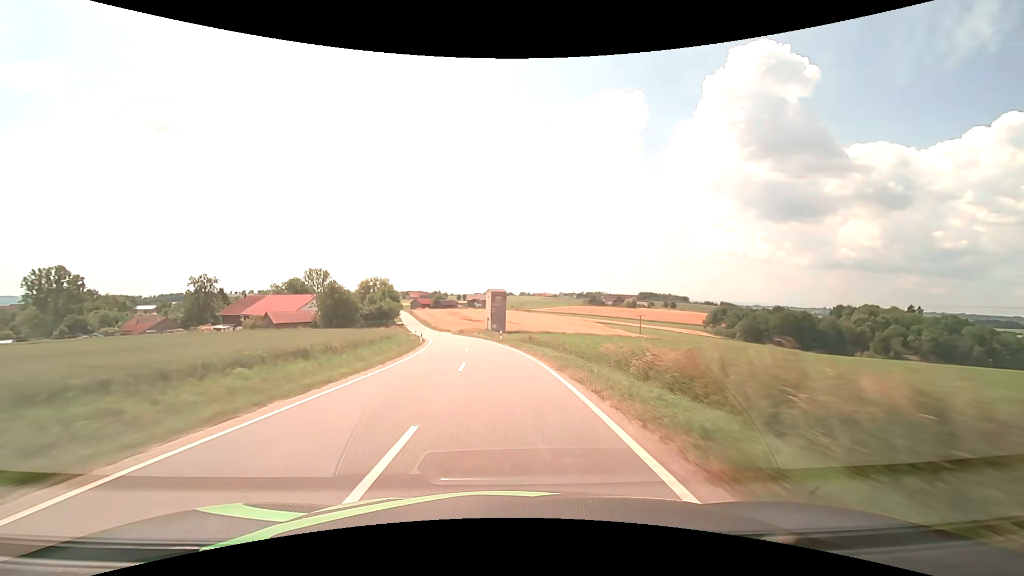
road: tertiary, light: Day
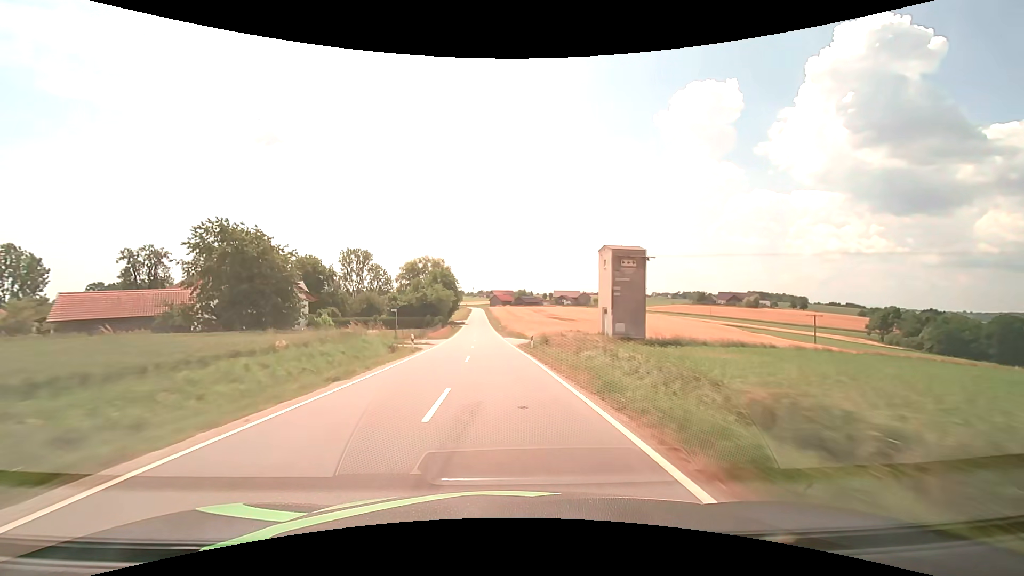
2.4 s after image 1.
(-5.0, +56.4) m; -10°
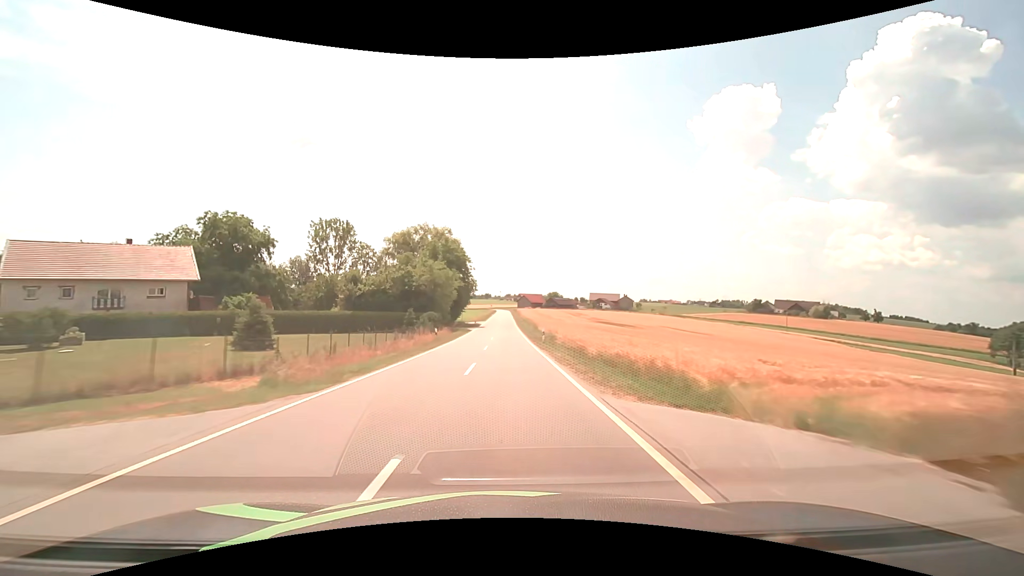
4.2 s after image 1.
(-1.8, +42.5) m; -3°
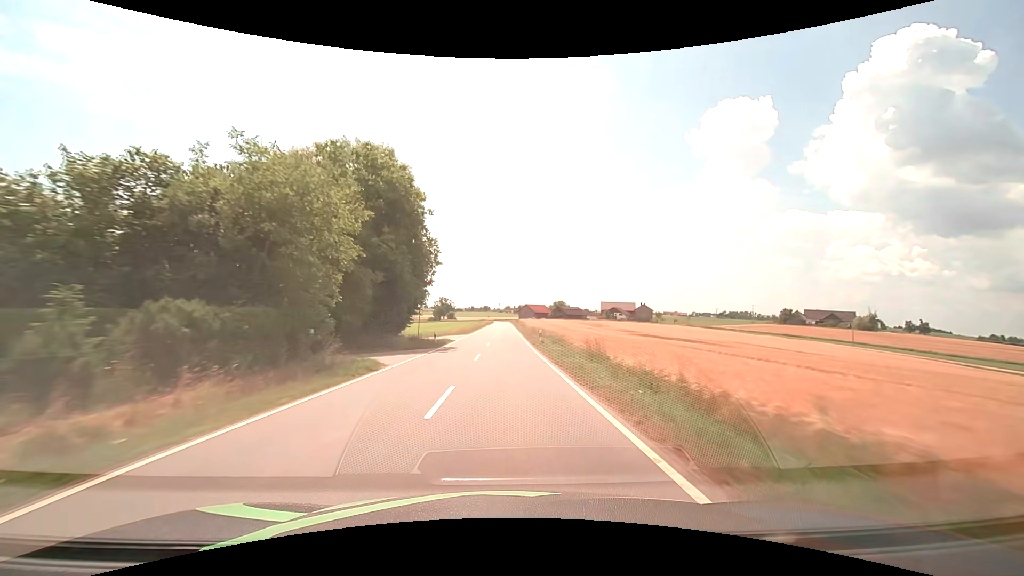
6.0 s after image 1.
(0.0, +42.4) m; 0°
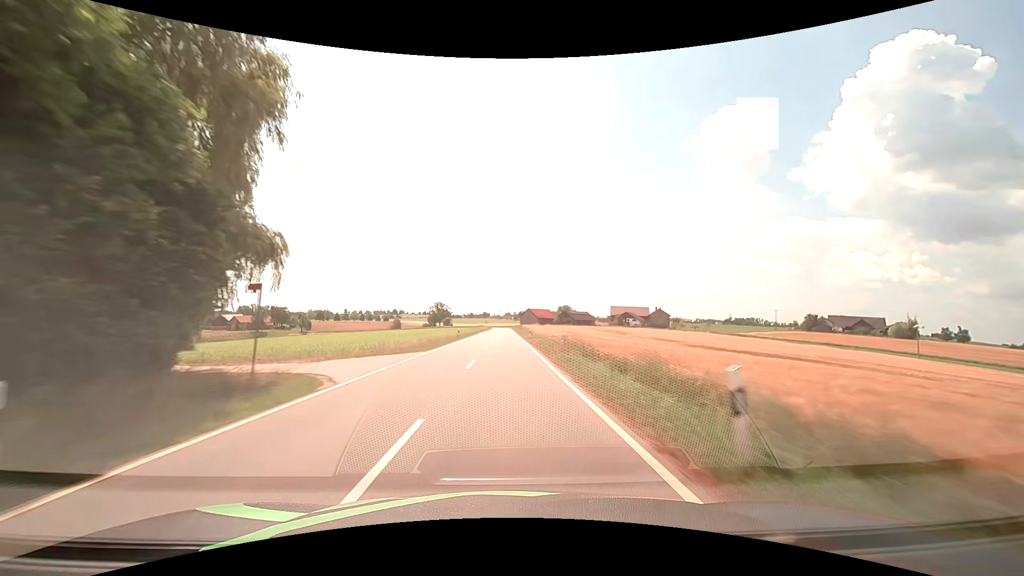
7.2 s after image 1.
(0.0, +28.3) m; 0°
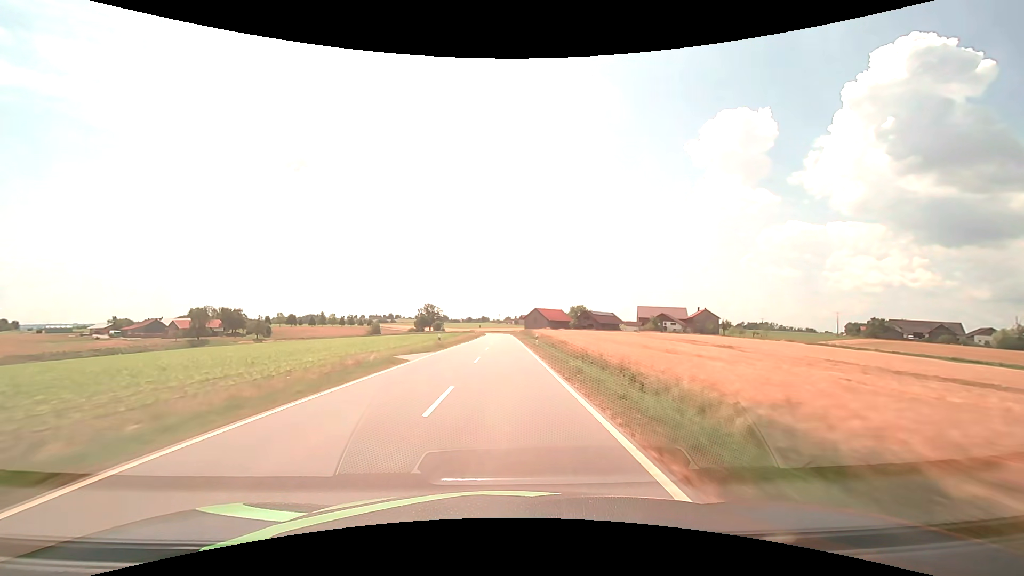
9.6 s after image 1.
(-0.1, +56.5) m; 0°
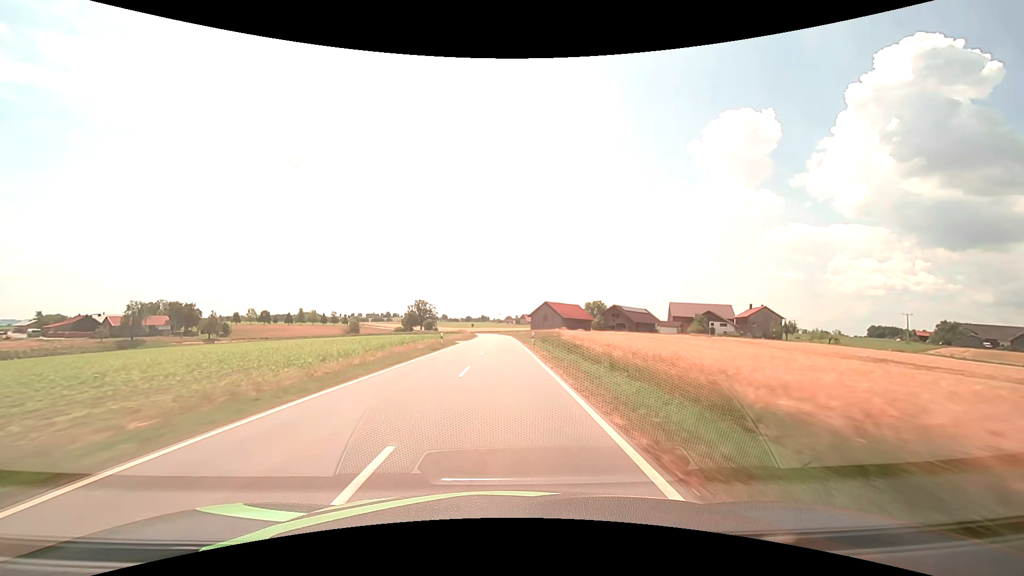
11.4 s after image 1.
(-0.1, +42.4) m; 0°
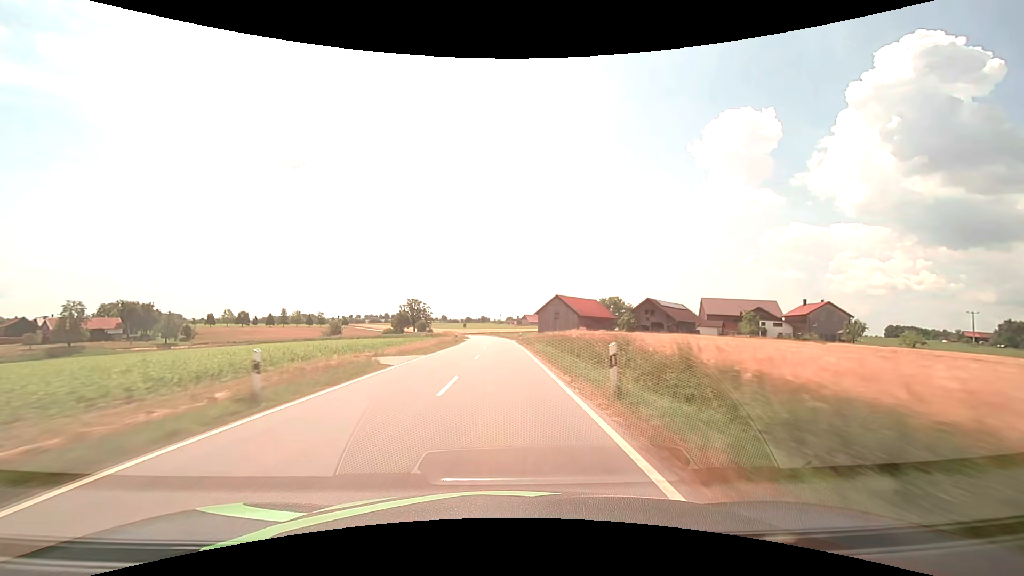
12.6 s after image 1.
(0.0, +28.3) m; 0°
(0, +10) (0, +20) (0, +30) (0, +40) (0, +50) (-1, +60) (-1, +70) (-2, +80) (-2, +90) (-3, +100) m
